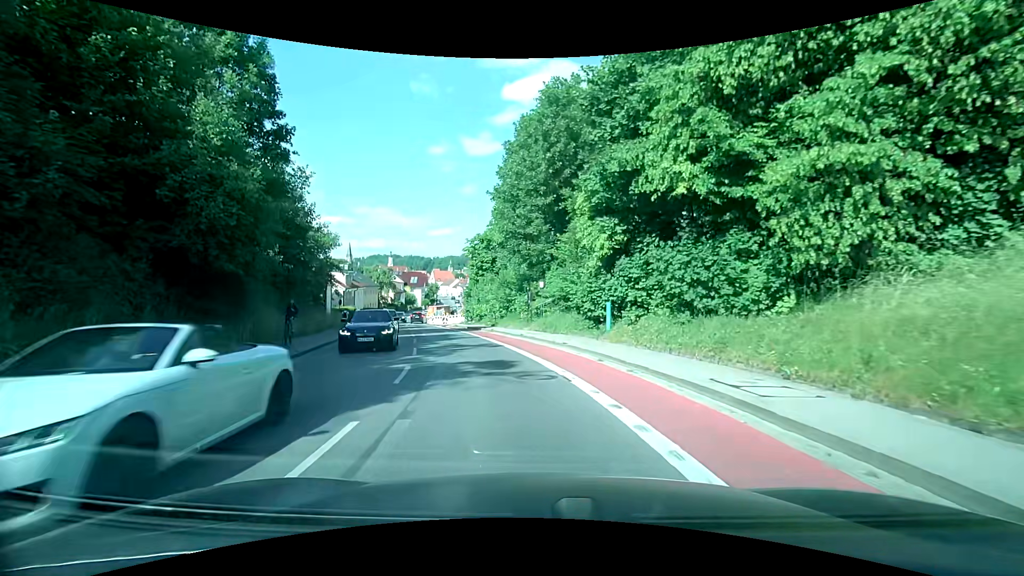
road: secondary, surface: asphalt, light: Day
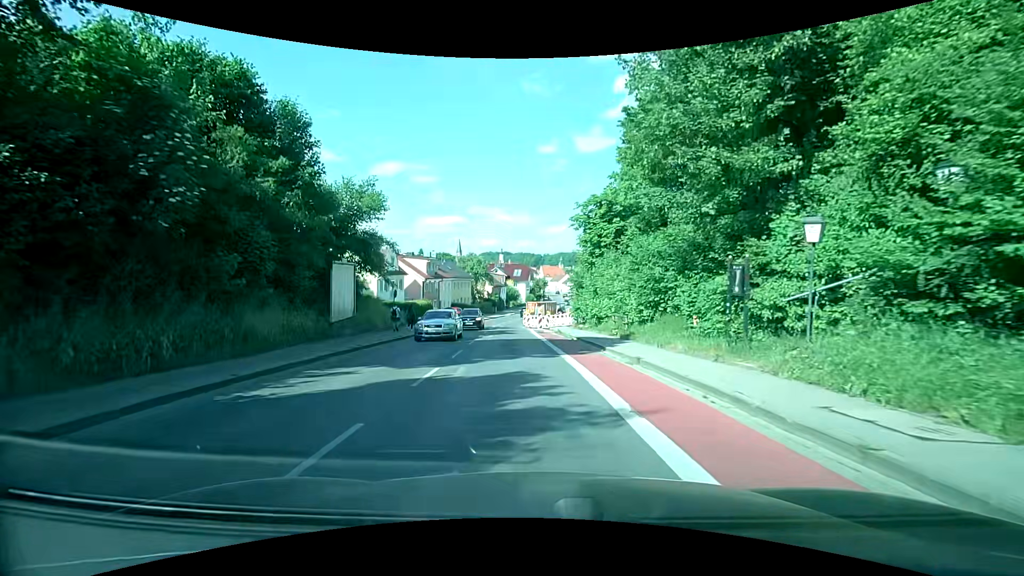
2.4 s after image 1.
(-2.0, +18.5) m; -12°
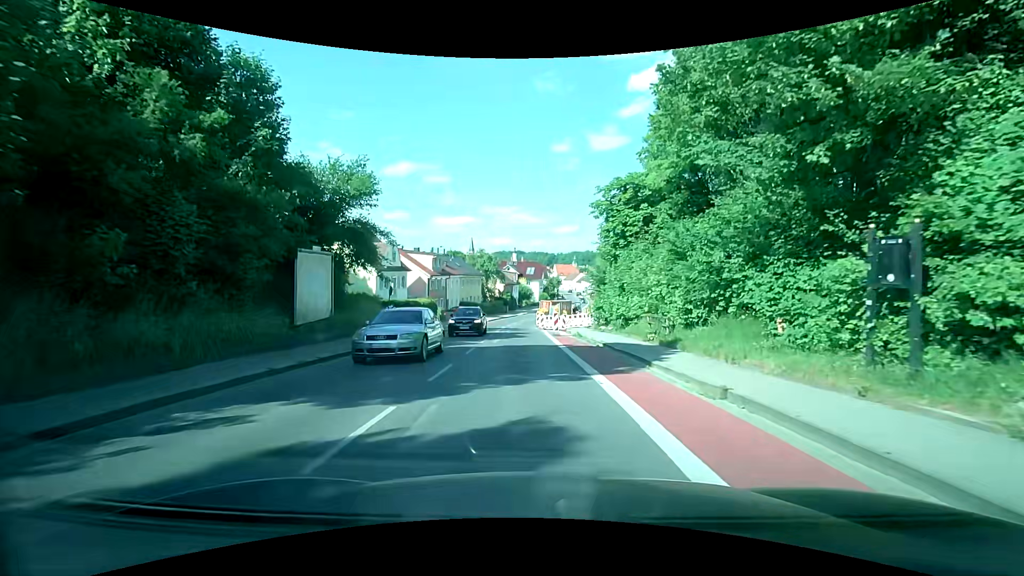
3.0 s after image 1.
(-0.1, +4.7) m; -1°
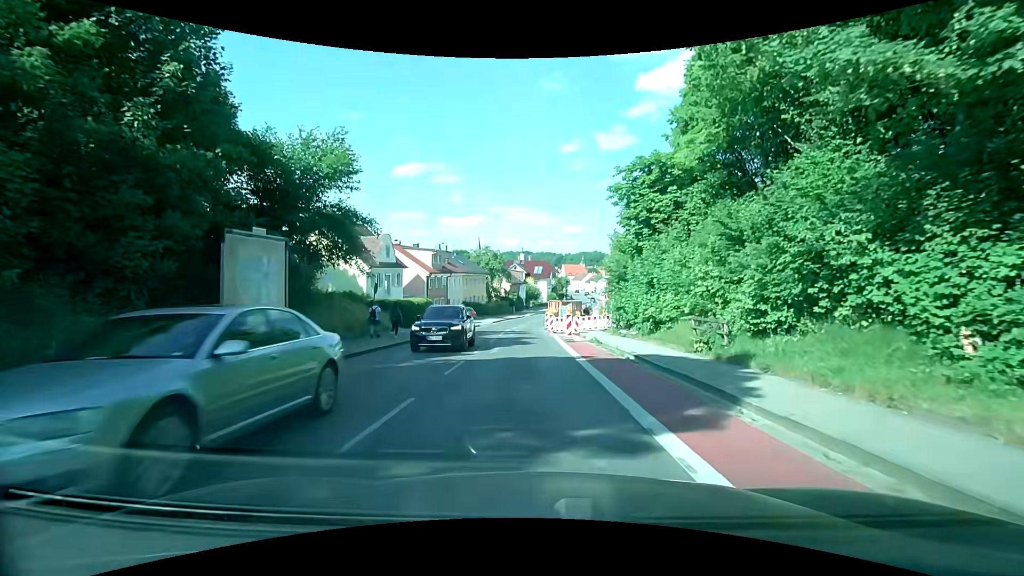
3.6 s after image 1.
(-0.1, +4.8) m; -2°
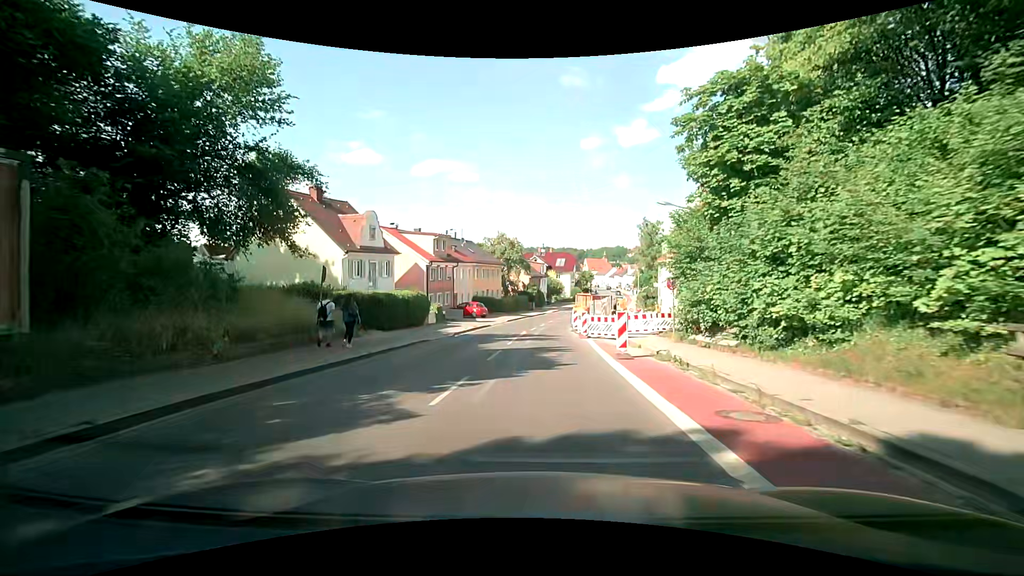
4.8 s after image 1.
(-0.2, +9.7) m; -2°
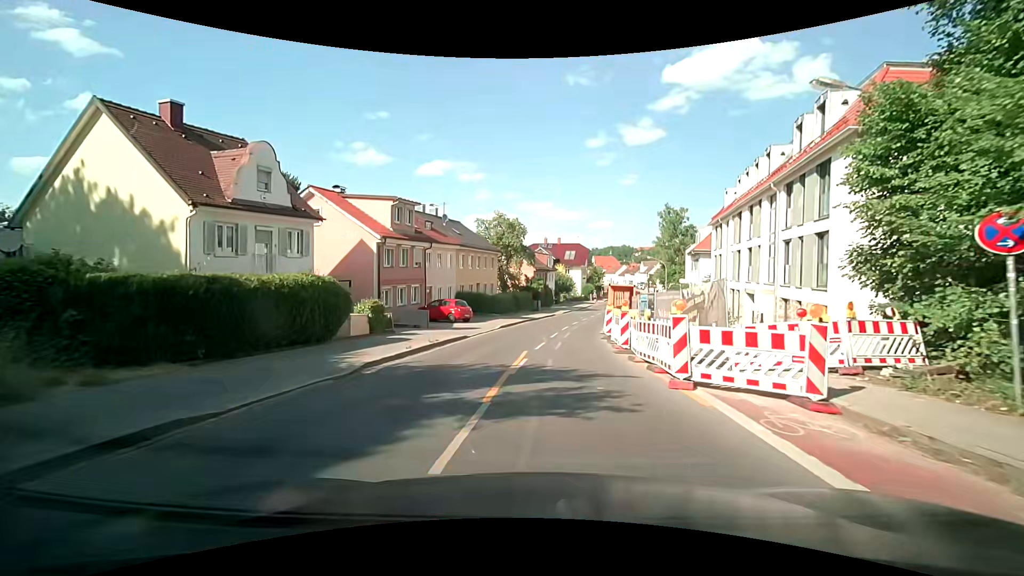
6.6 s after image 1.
(-0.2, +15.0) m; 0°
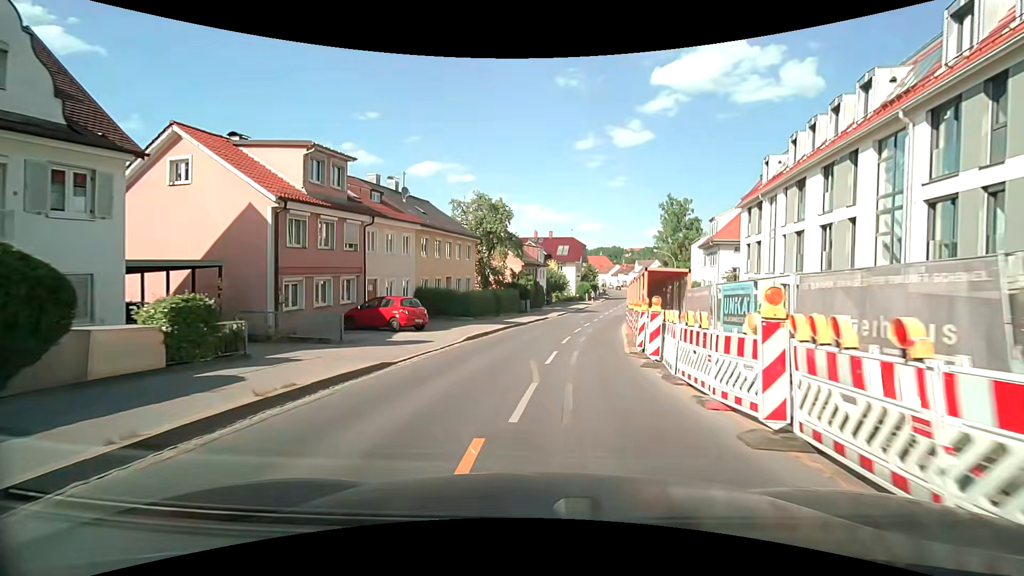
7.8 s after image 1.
(+0.1, +10.3) m; +1°
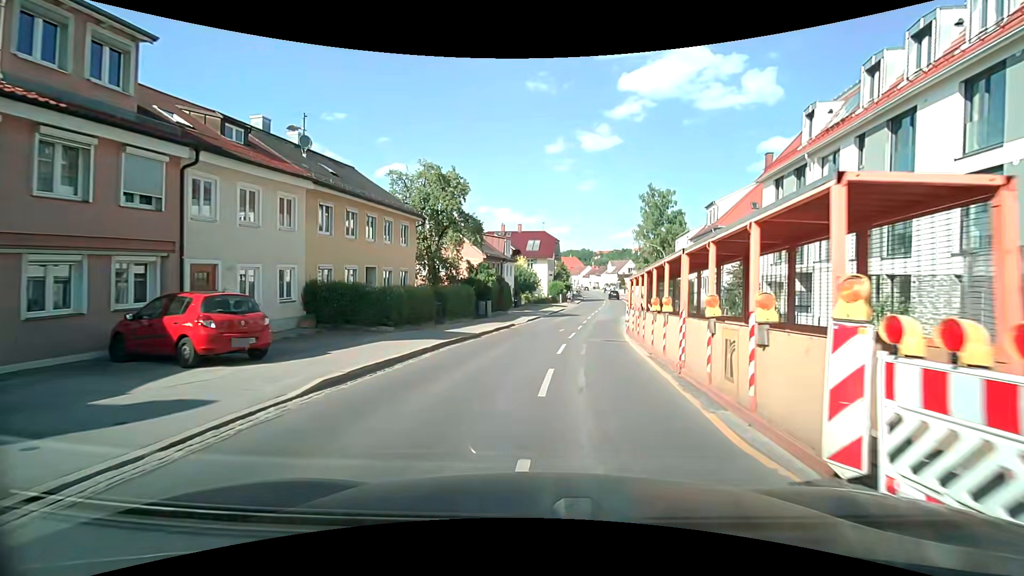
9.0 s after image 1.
(+0.3, +10.5) m; +4°
(0, +10) (+1, +20) (+3, +30) (+4, +40) (+6, +49) (+9, +59) (+10, +69) (+12, +79) (+13, +89) (+14, +99) m
